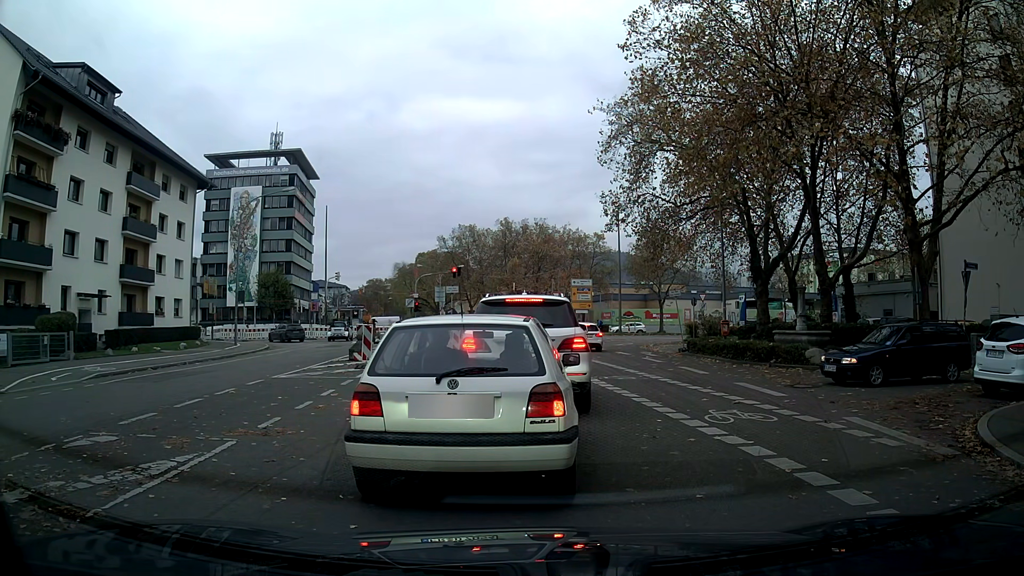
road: tertiary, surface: asphalt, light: Day
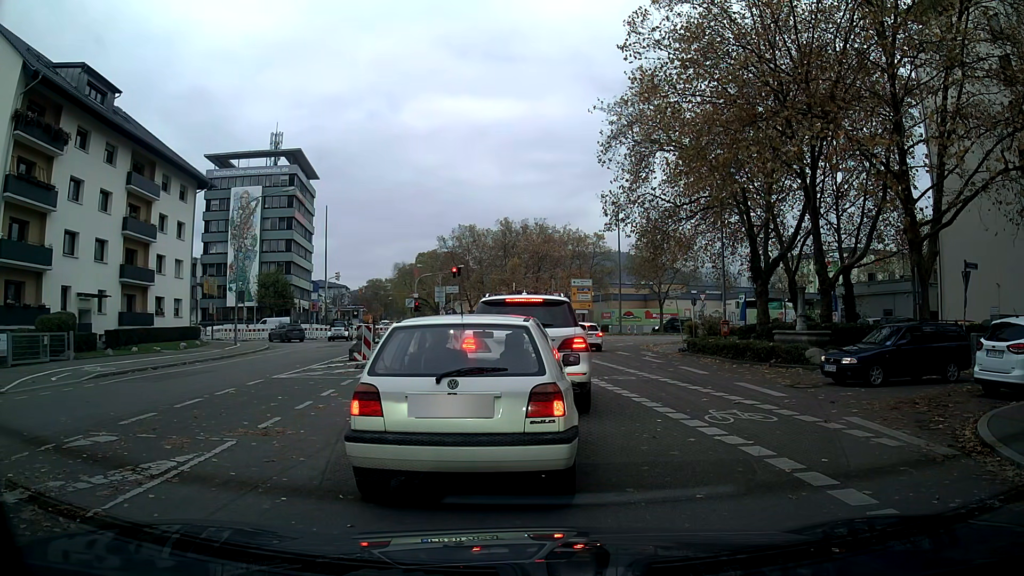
(0.0, 0.0) m; 0°
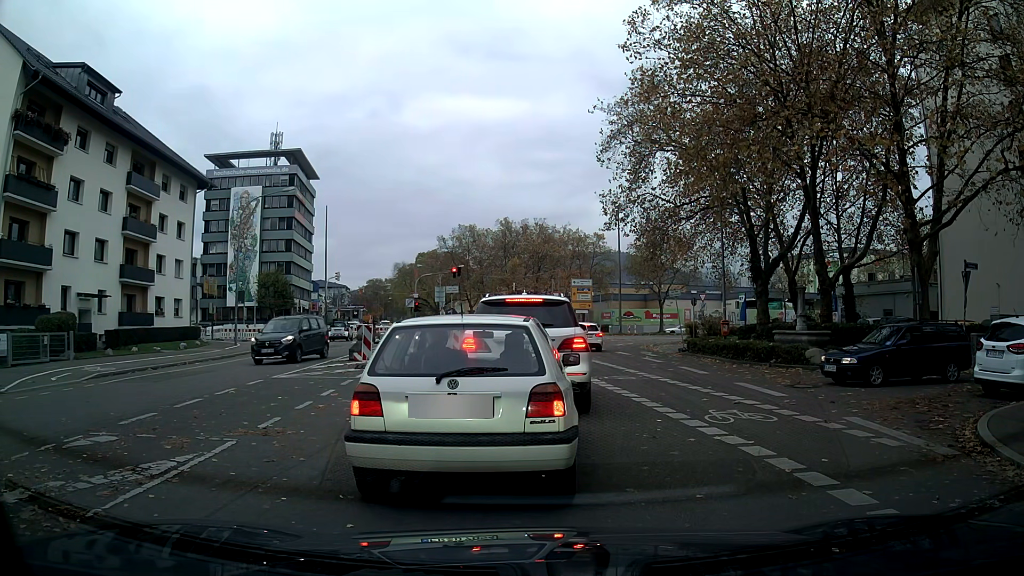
(0.0, 0.0) m; 0°
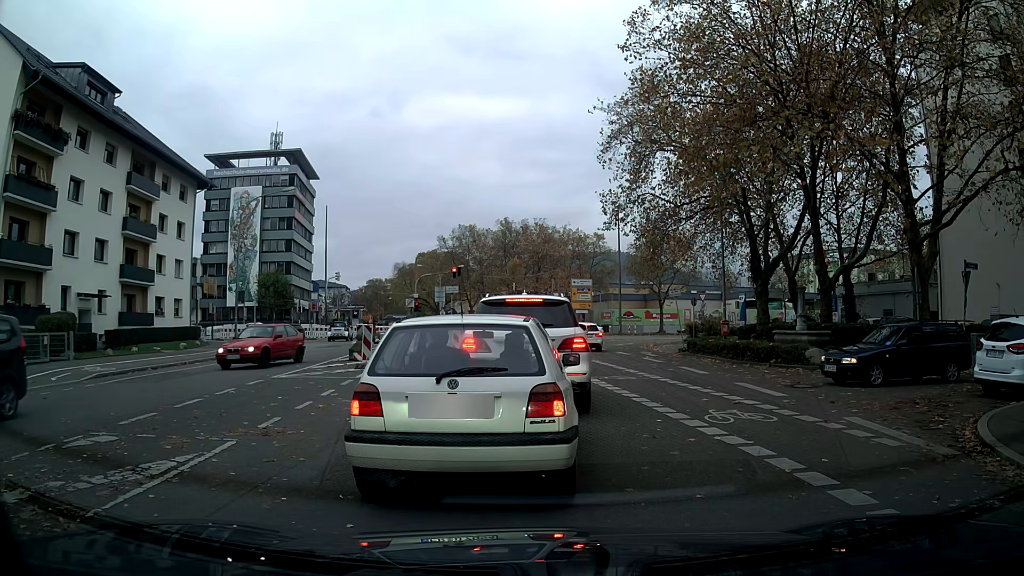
(0.0, 0.0) m; 0°
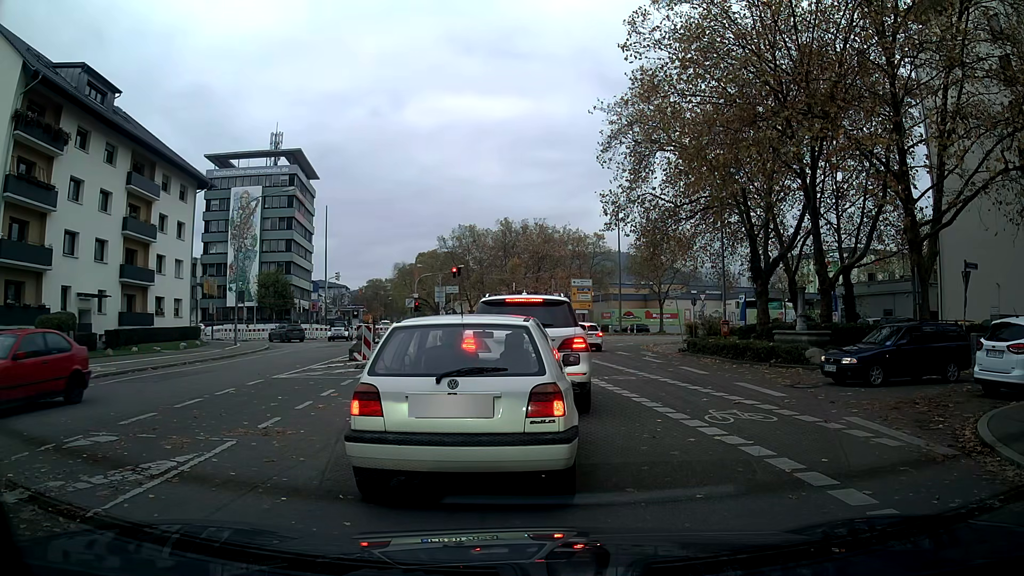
(0.0, 0.0) m; 0°
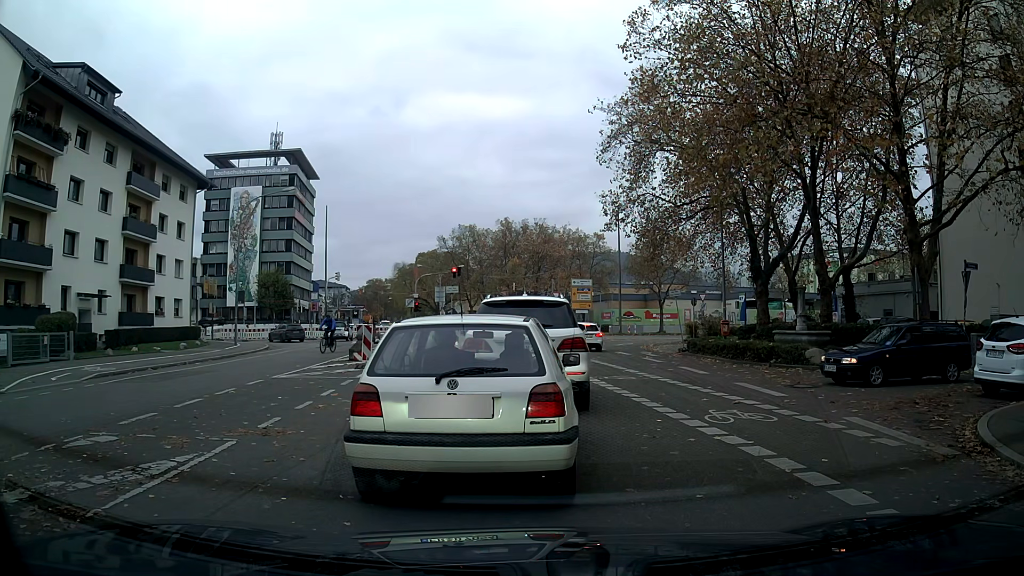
(0.0, 0.0) m; 0°
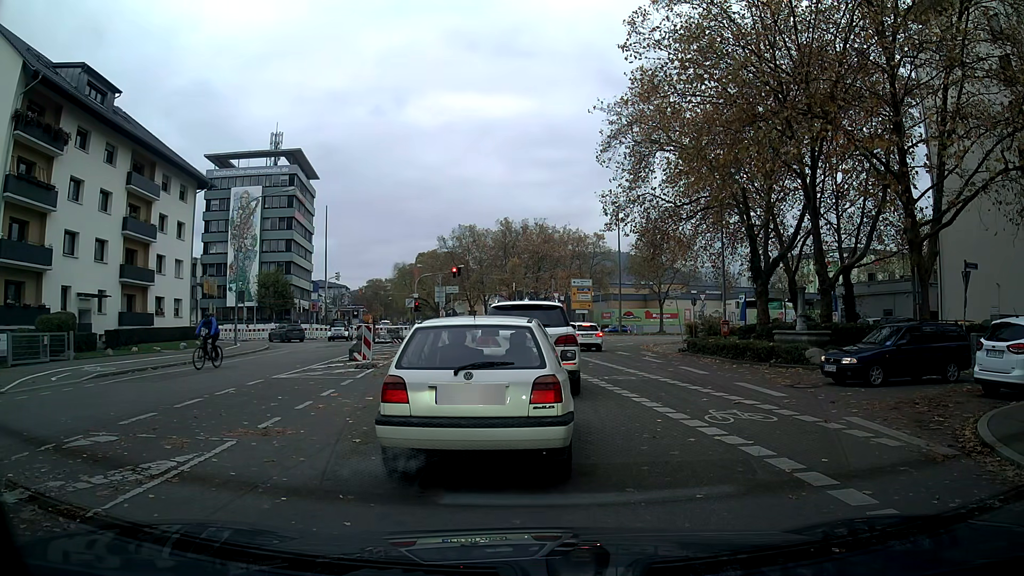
(0.0, 0.0) m; 0°
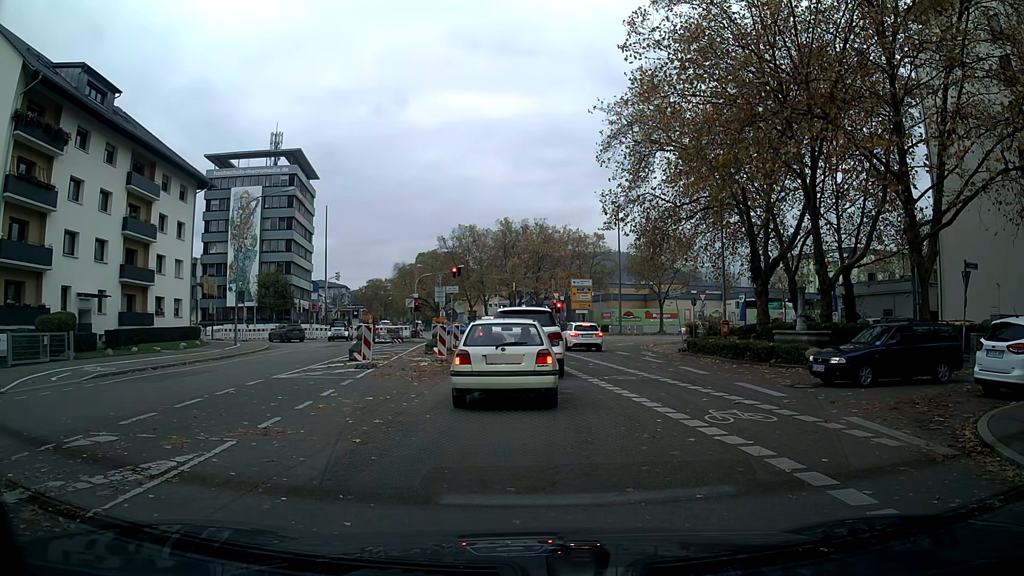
(0.0, 0.0) m; 0°
